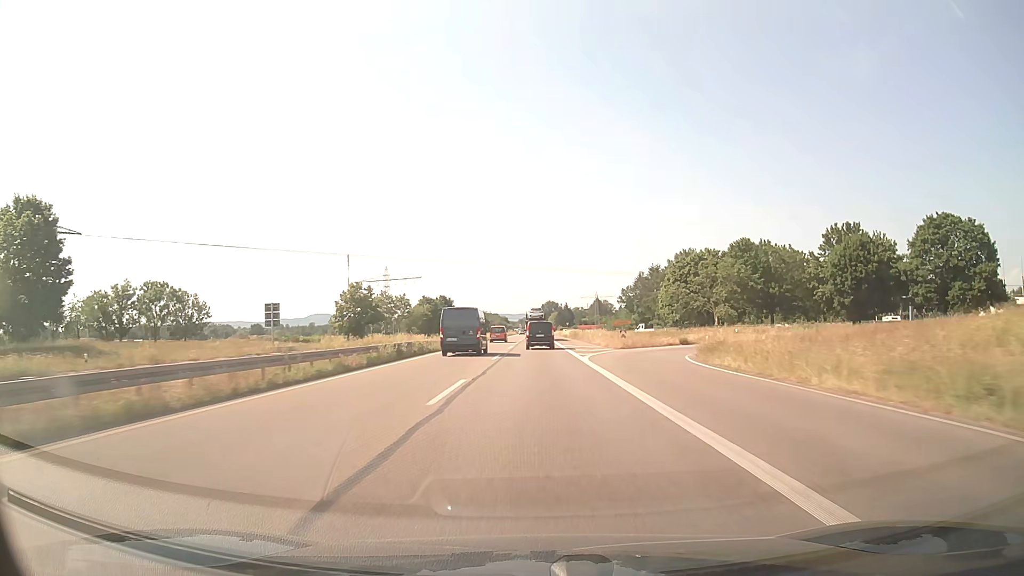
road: trunk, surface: asphalt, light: Day
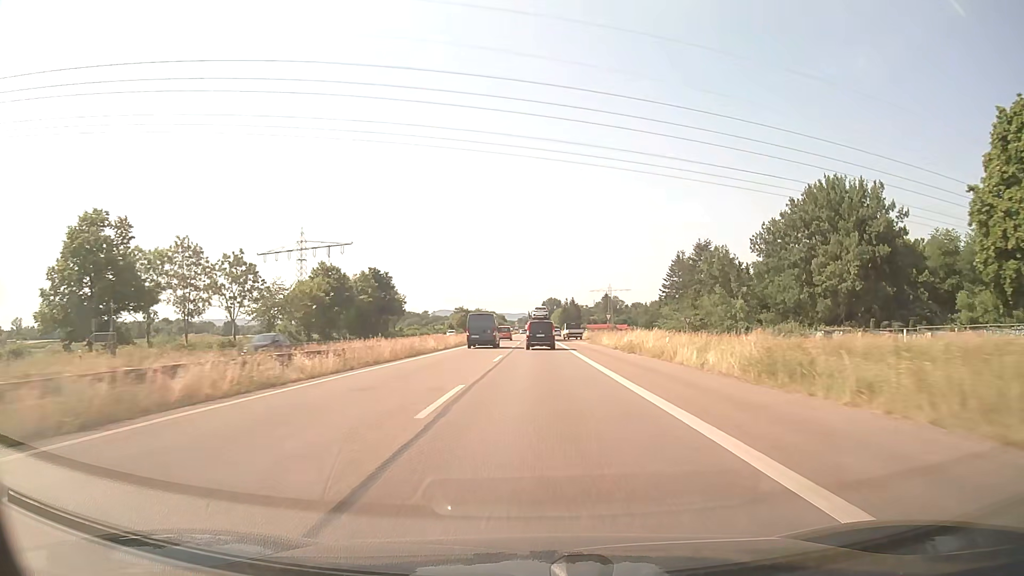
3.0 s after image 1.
(-0.2, +75.7) m; 0°
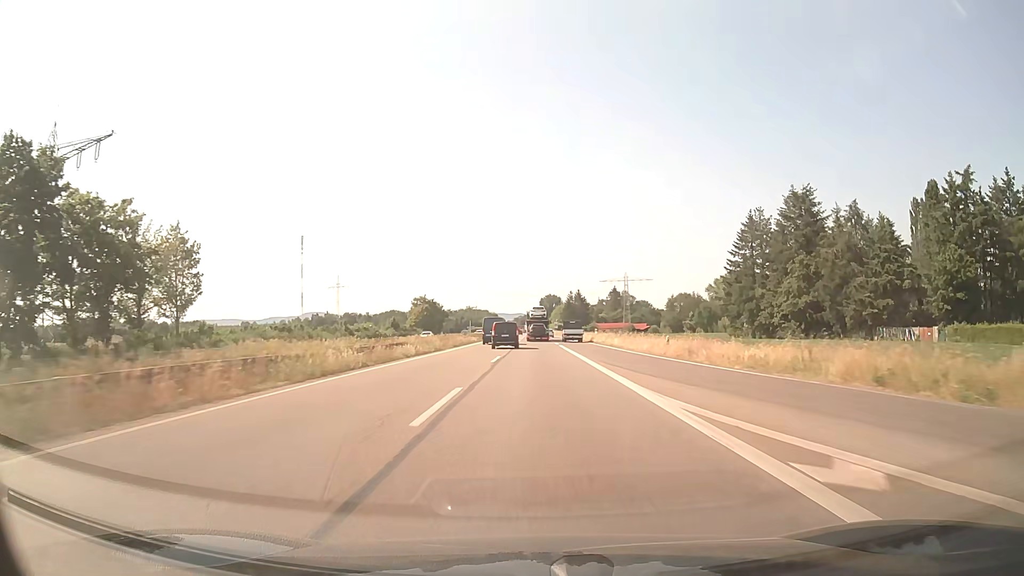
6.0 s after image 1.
(+0.1, +74.3) m; 0°
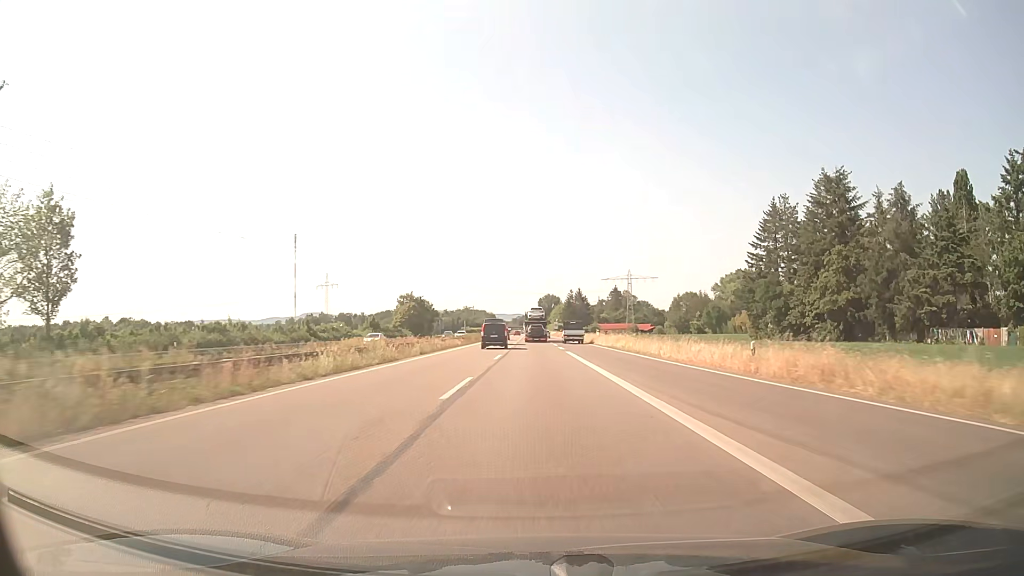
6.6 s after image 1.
(0.0, +14.7) m; 0°
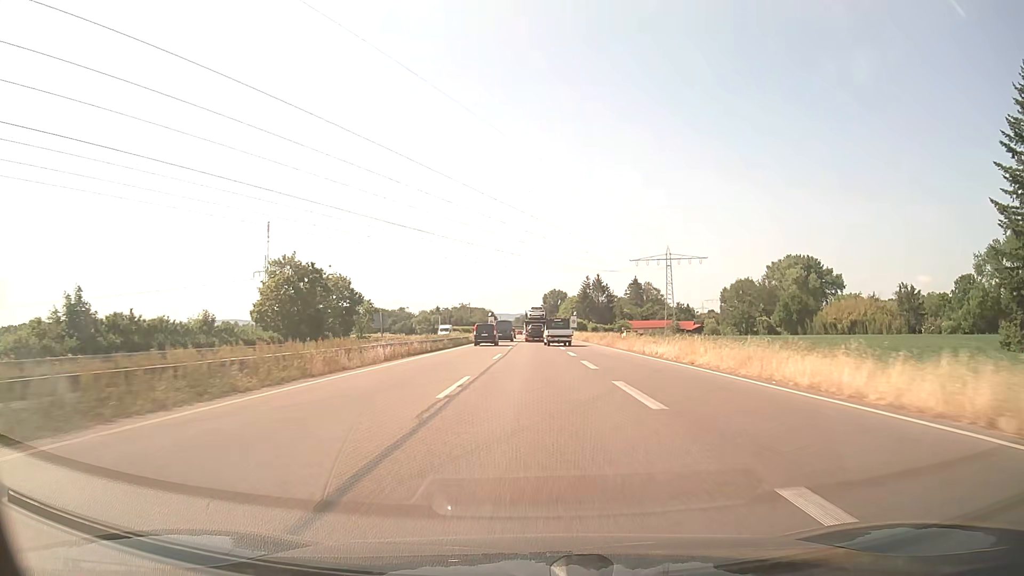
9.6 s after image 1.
(-0.2, +73.5) m; 0°
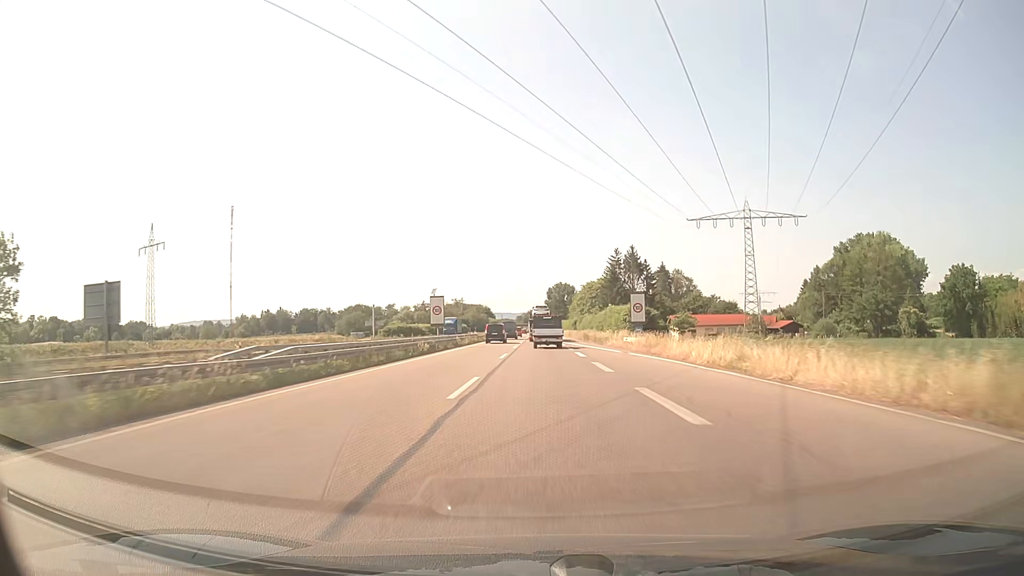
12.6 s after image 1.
(-0.4, +74.0) m; 0°
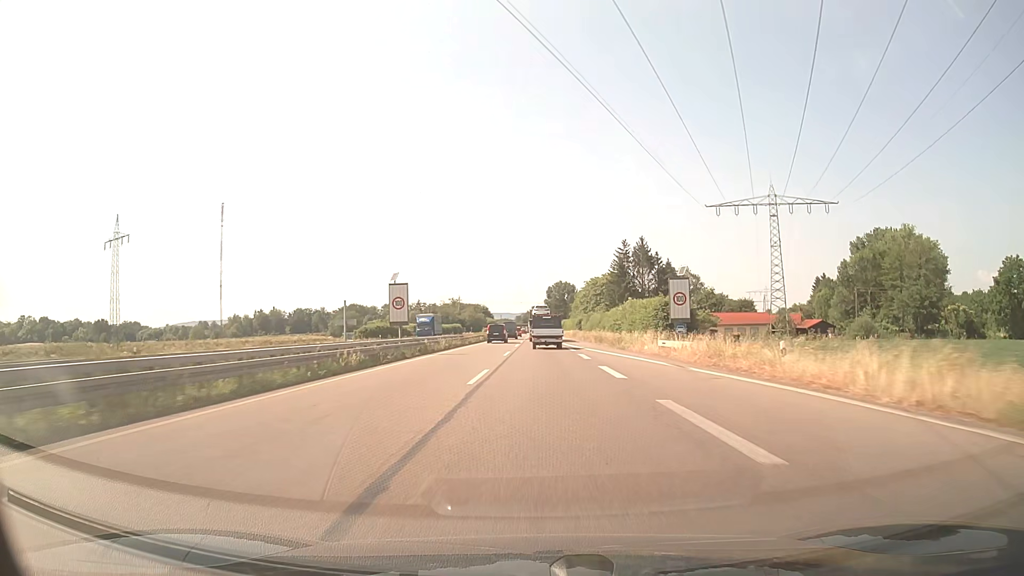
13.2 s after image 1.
(0.0, +14.9) m; 0°
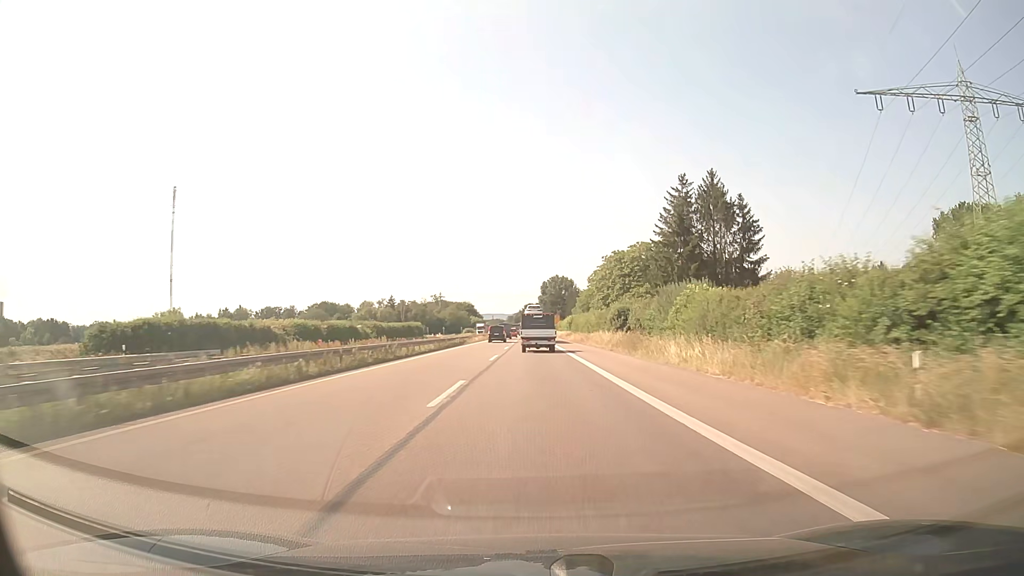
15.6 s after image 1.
(+0.3, +60.2) m; +1°
(0, +10) (0, +20) (0, +30) (0, +40) (0, +50) (0, +60) (0, +70) (0, +80) (0, +90) (0, +100) m
